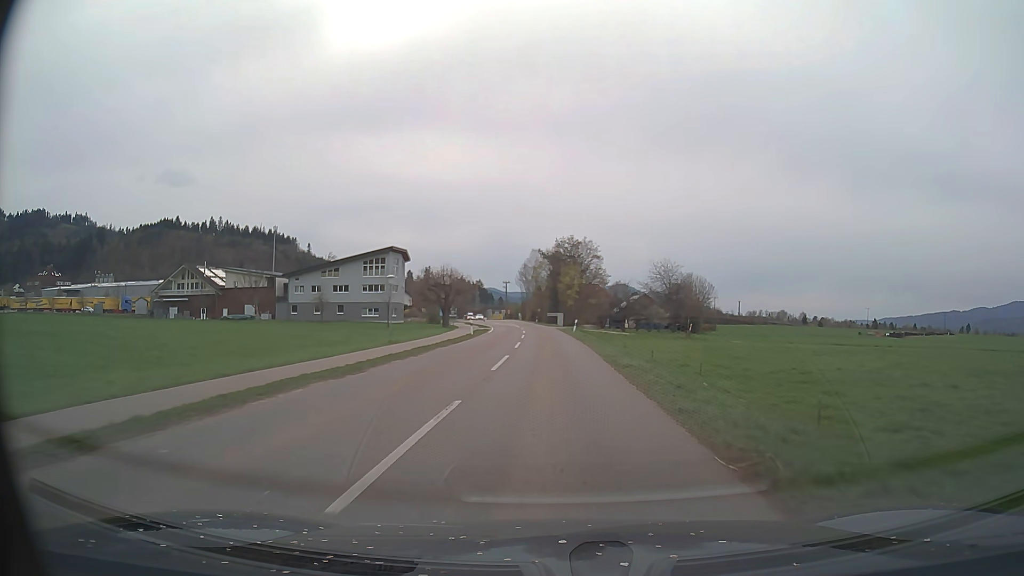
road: secondary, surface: asphalt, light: Day
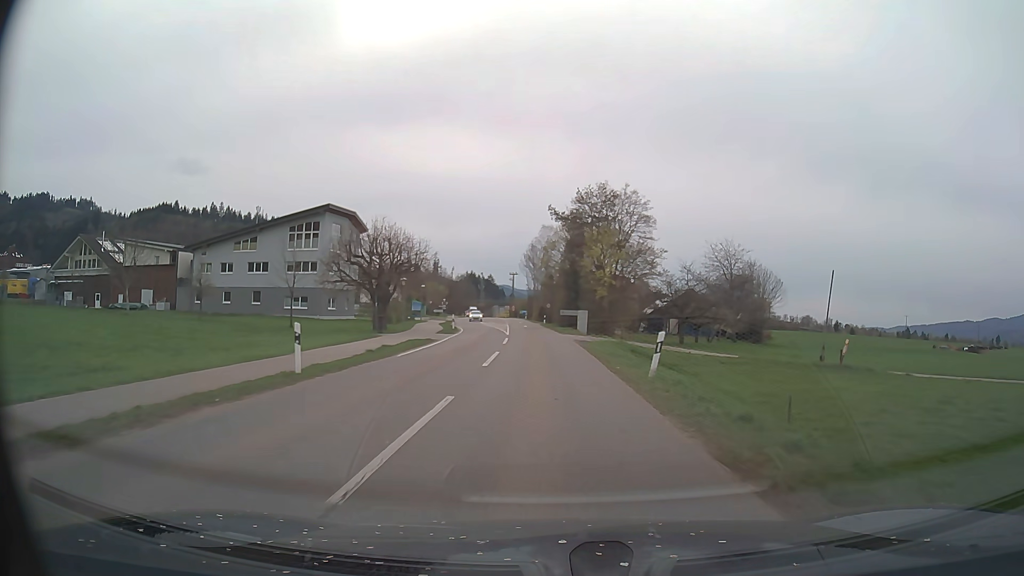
(-0.2, +36.0) m; -1°
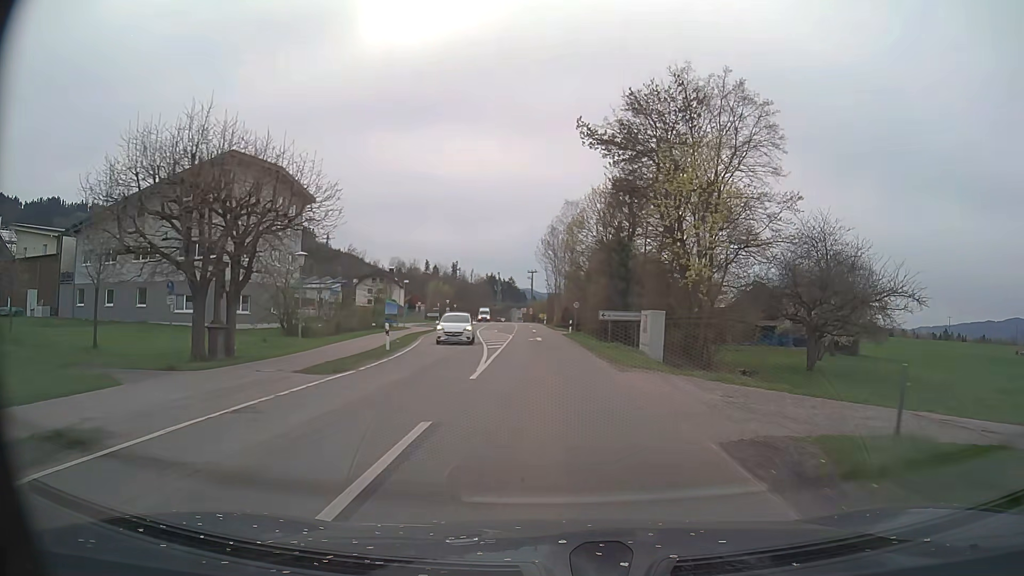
(-0.5, +26.5) m; -2°
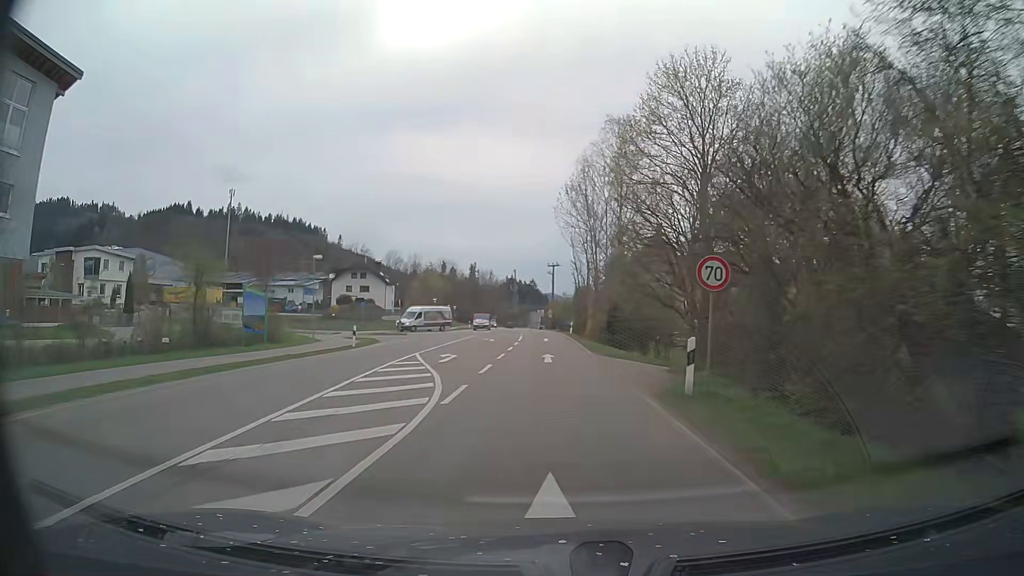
(-0.6, +36.4) m; -2°
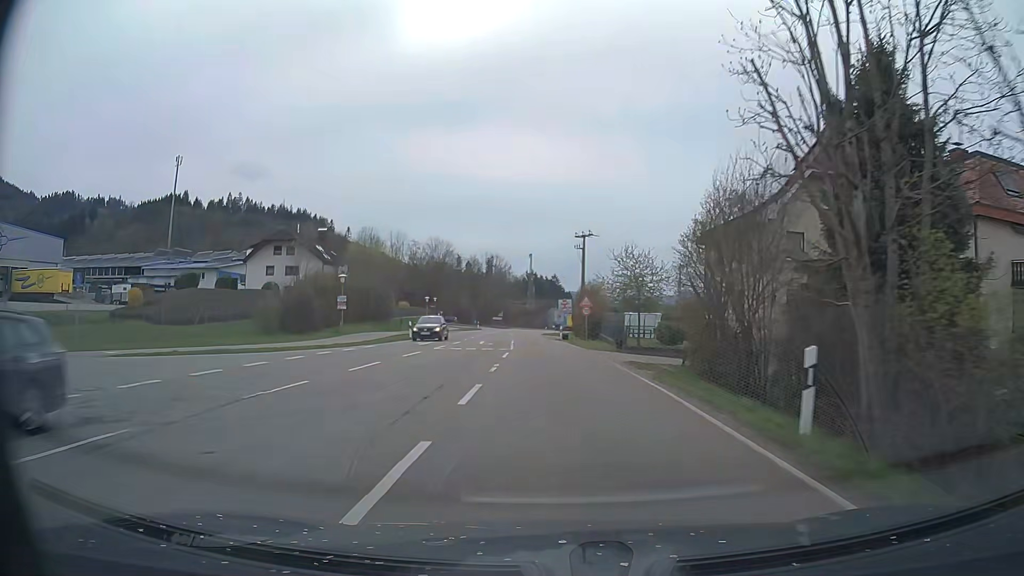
(-0.8, +49.8) m; -2°
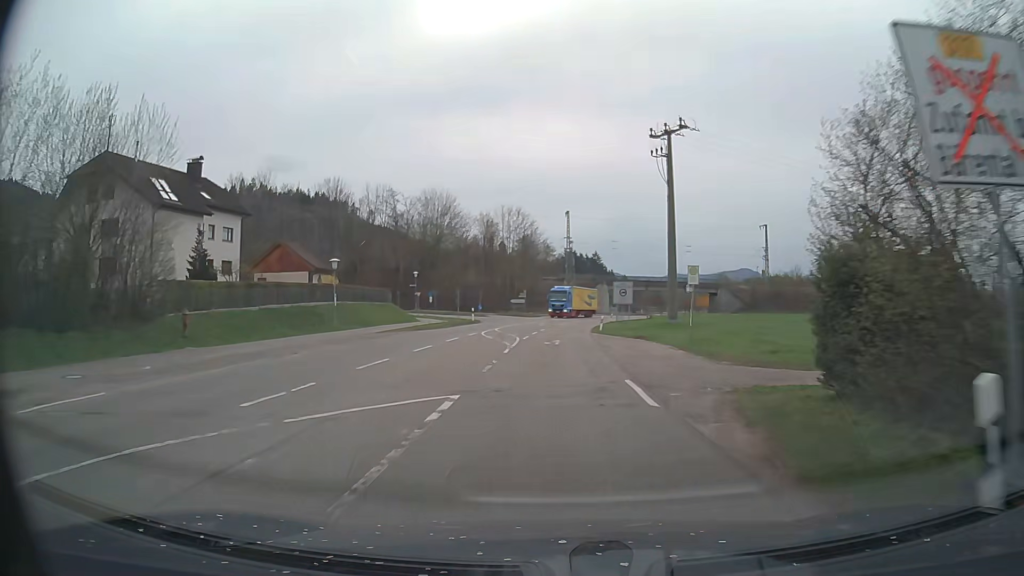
(-1.1, +46.5) m; -3°
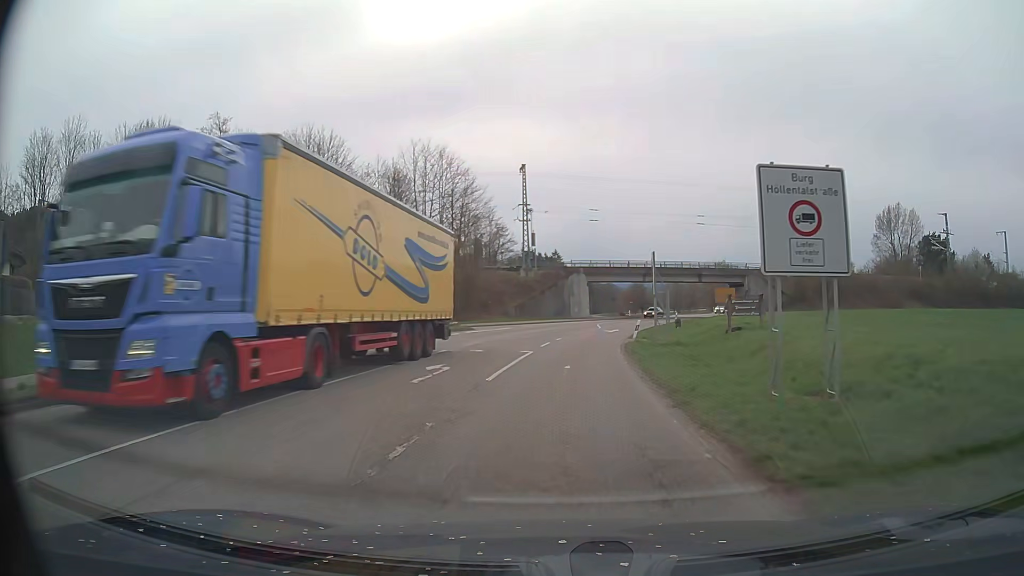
(+0.6, +42.4) m; +3°
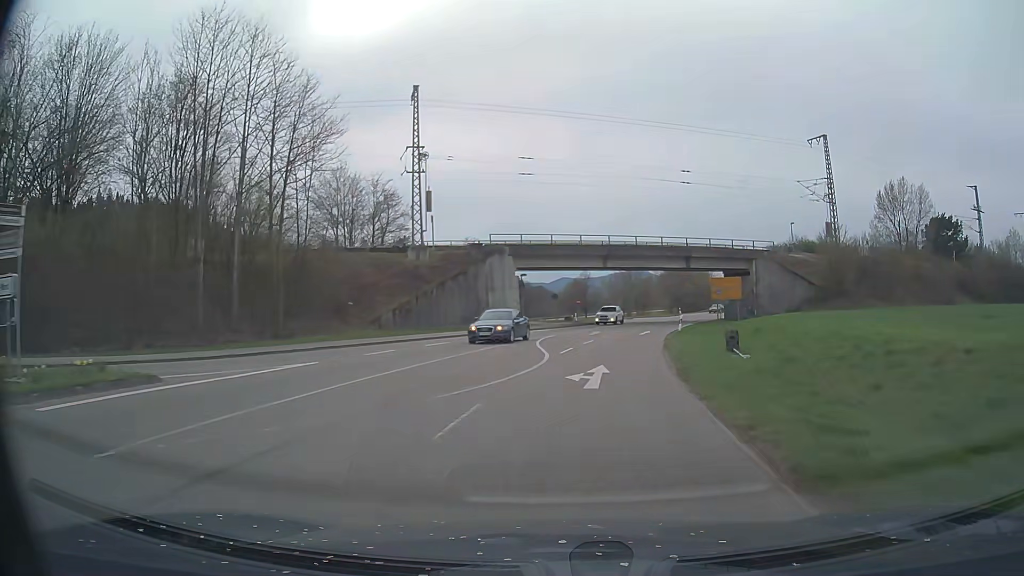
(+1.6, +30.7) m; +7°
(0, +10) (0, +20) (+1, +30) (+2, +40) (+4, +50) (+7, +59) (+10, +69) (+13, +78) (+12, +88) (+4, +93) m
